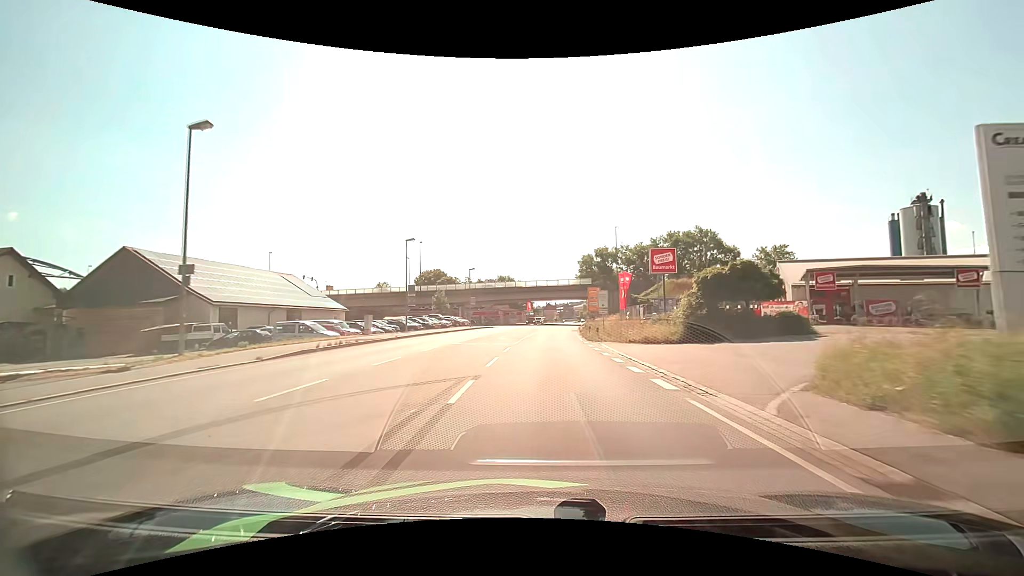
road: primary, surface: asphalt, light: Day
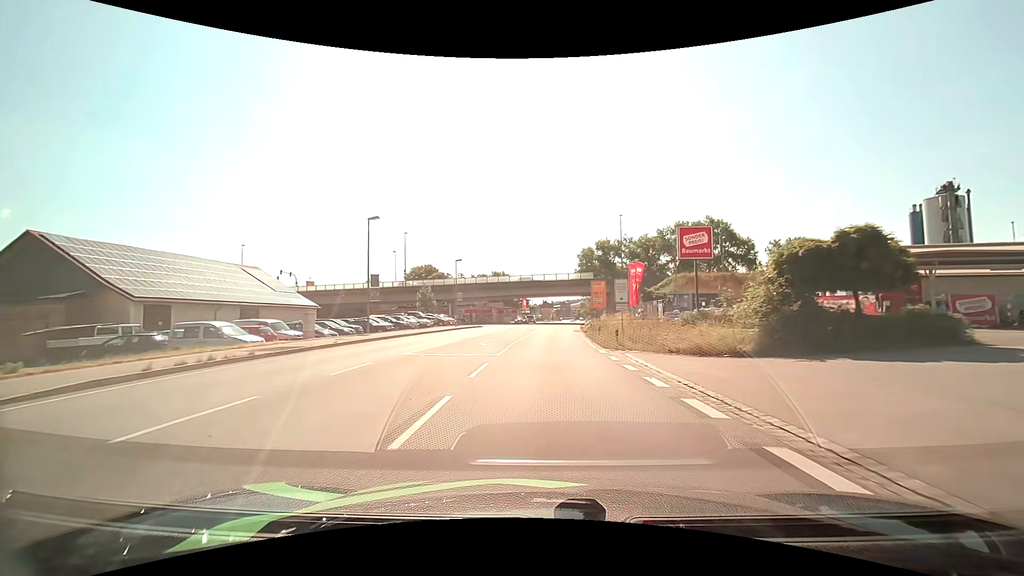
(0.0, +8.7) m; 0°
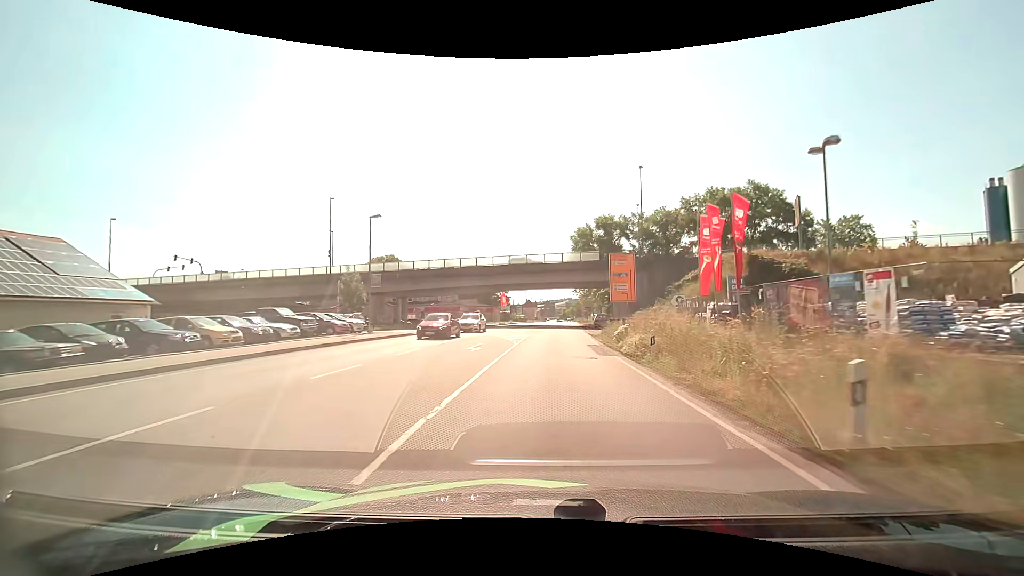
(+0.4, +26.5) m; +2°
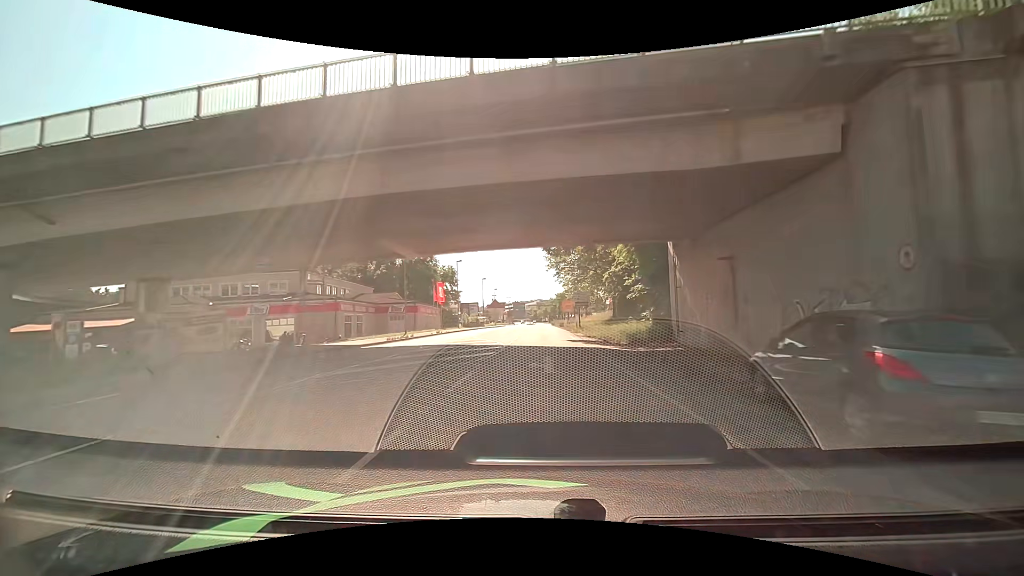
(+1.5, +44.5) m; +4°
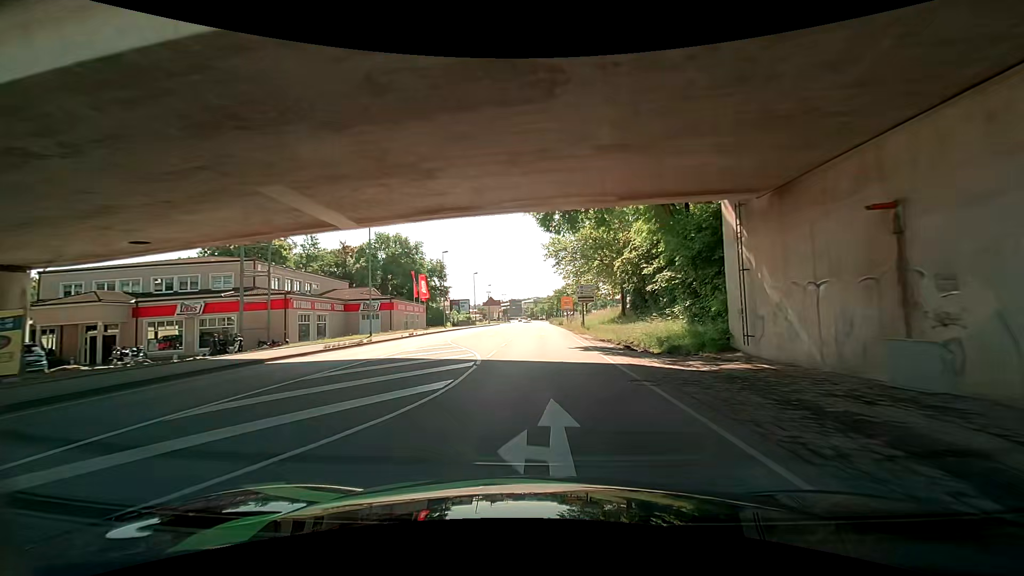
(0.0, +8.8) m; 0°
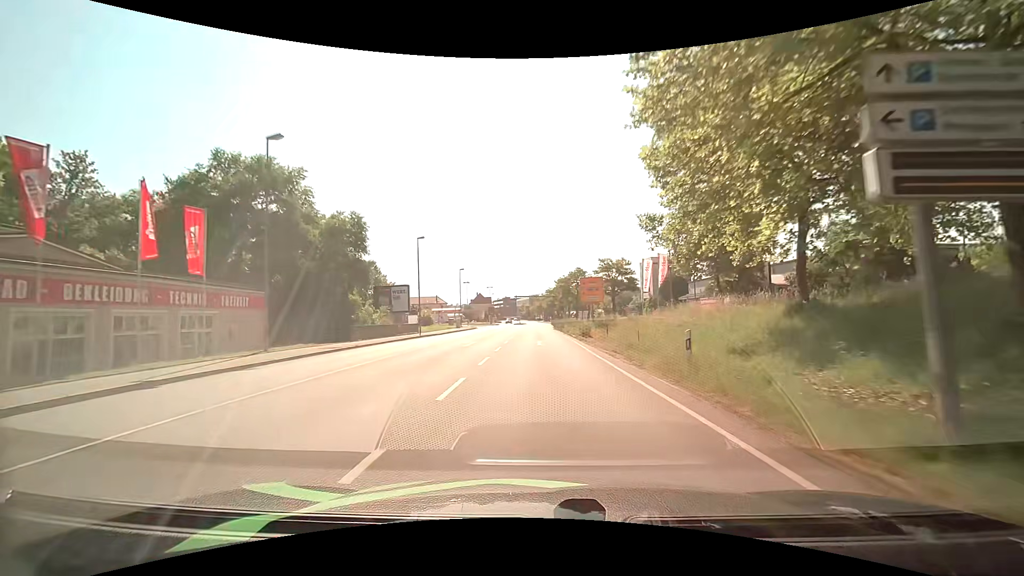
(-1.0, +43.7) m; 0°
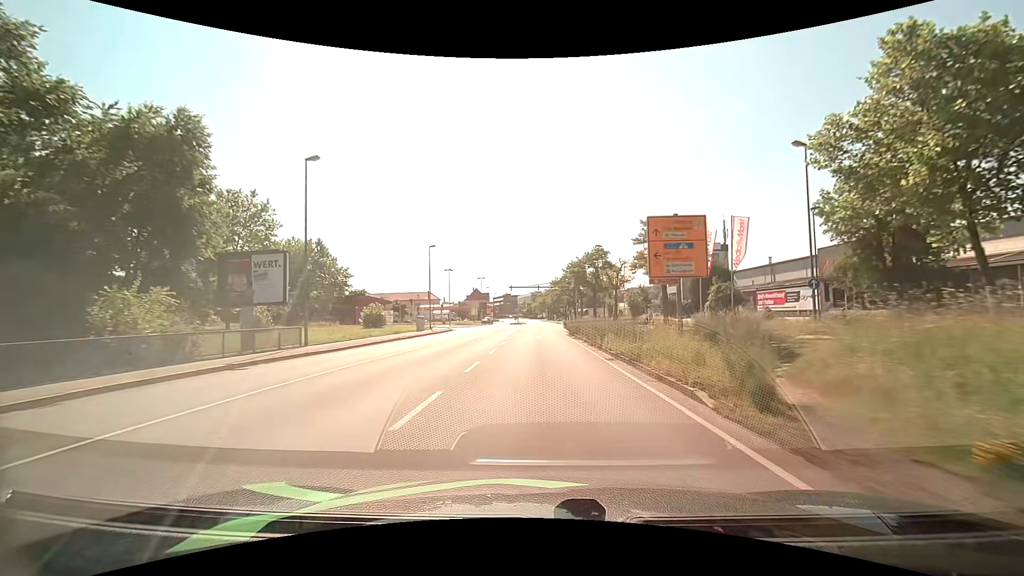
(-0.2, +26.3) m; -1°
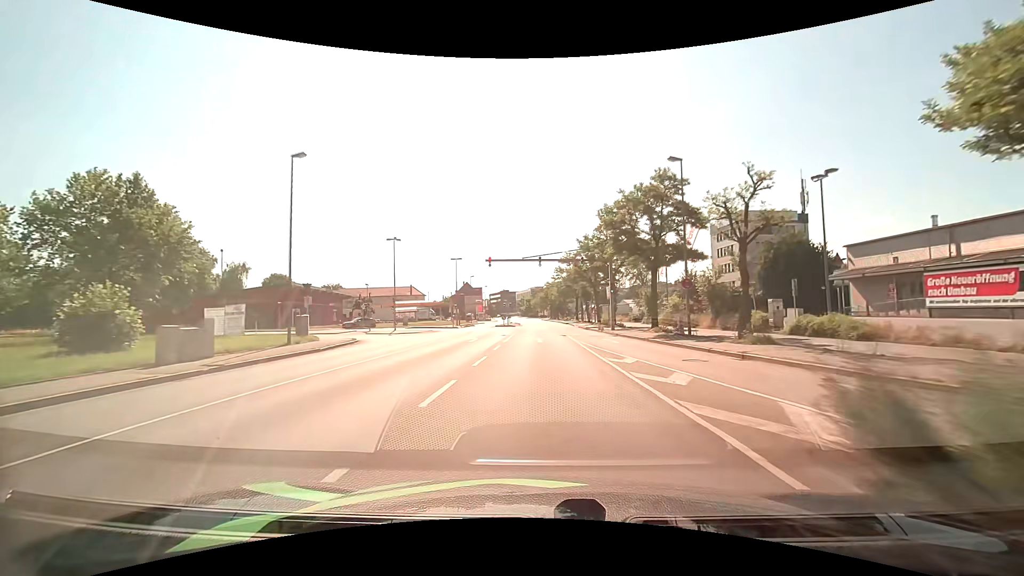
(-0.1, +34.5) m; 0°
(0, +10) (0, +20) (0, +30) (0, +40) (+1, +50) (+1, +60) (+2, +70) (+2, +80) (+2, +90) (+2, +100) m
